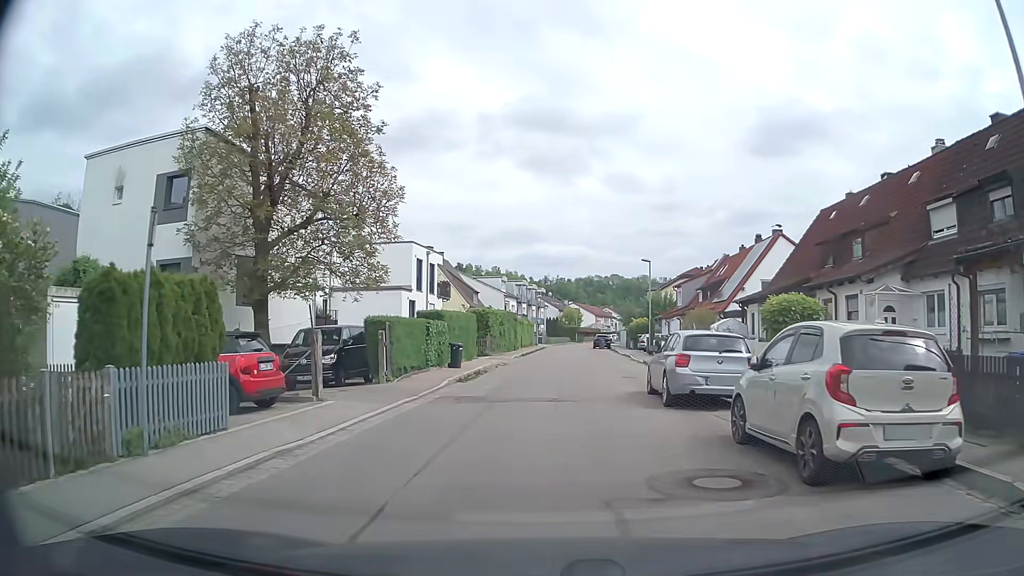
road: tertiary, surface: asphalt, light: Day
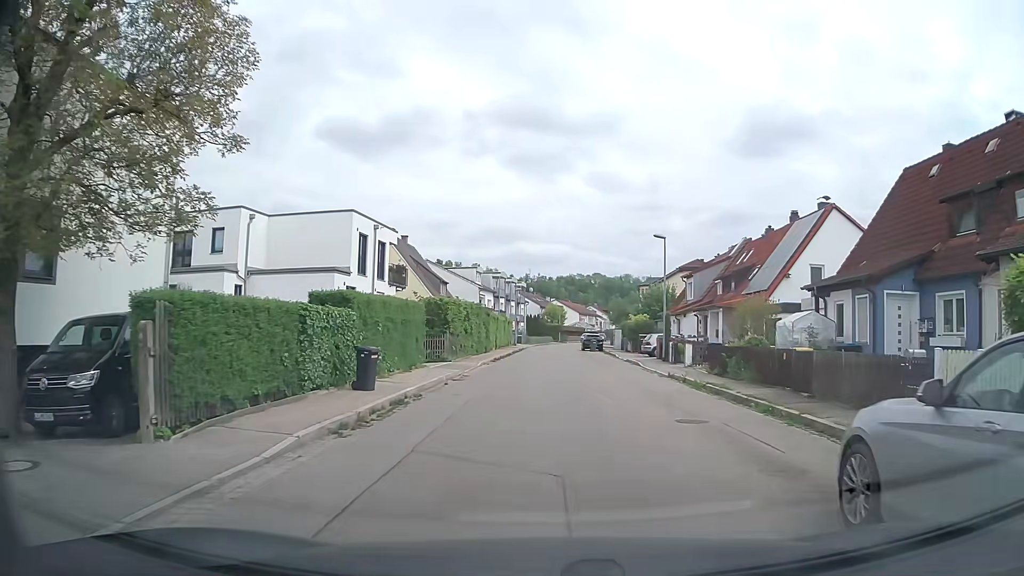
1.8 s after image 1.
(+0.1, +11.0) m; +2°
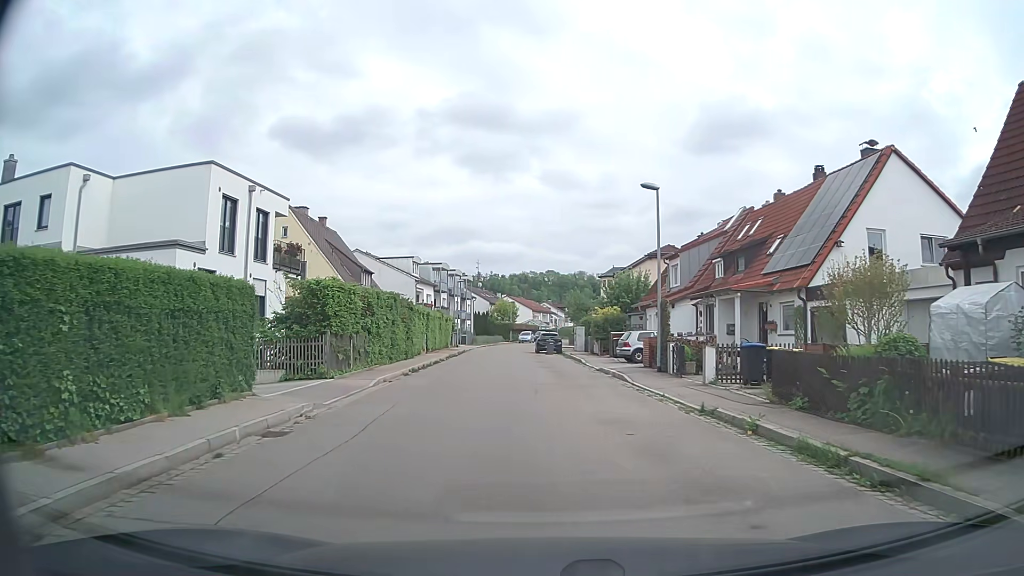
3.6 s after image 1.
(+0.5, +11.0) m; +4°
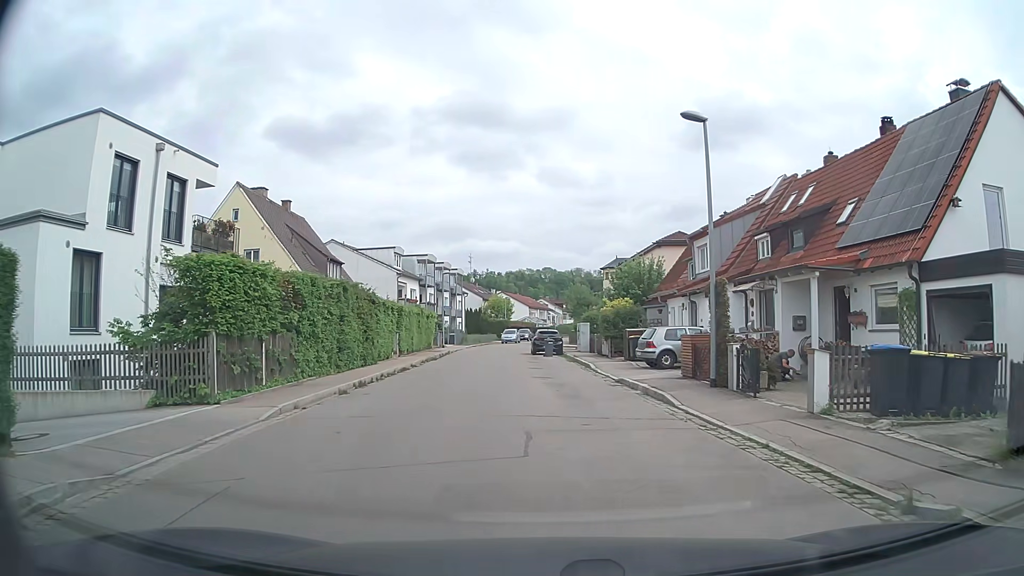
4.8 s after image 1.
(0.0, +7.2) m; 0°
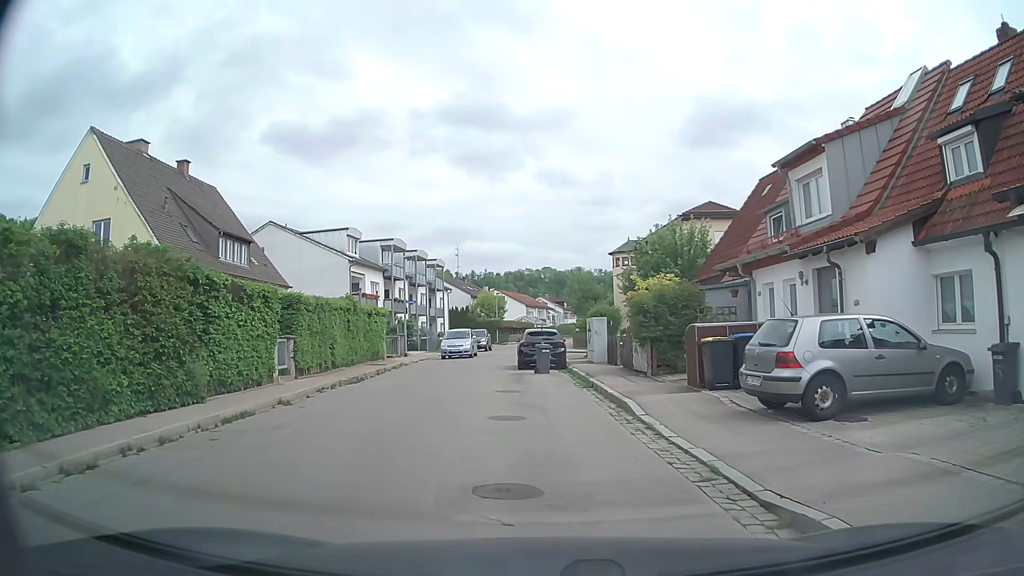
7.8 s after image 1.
(+0.5, +13.6) m; +1°
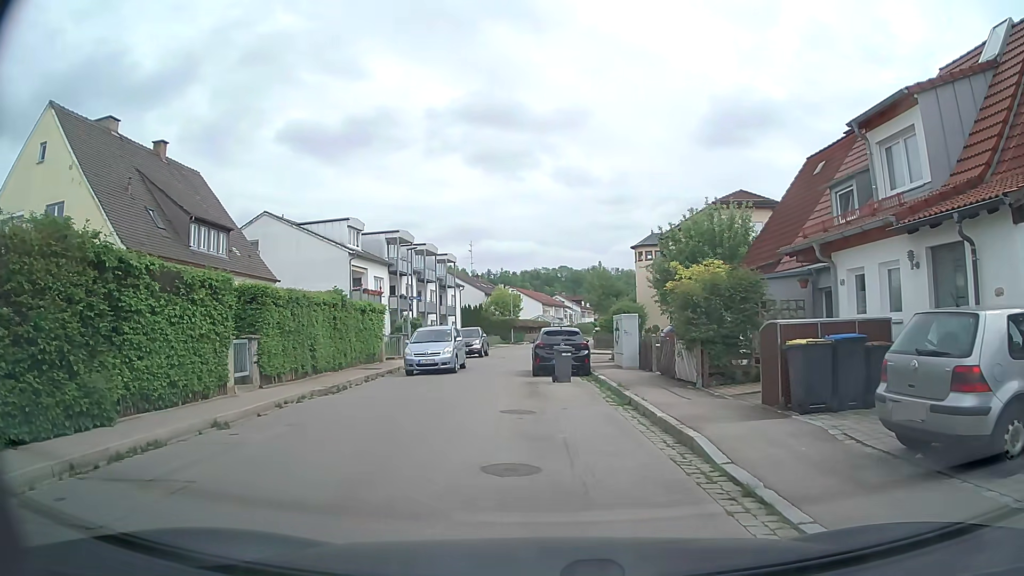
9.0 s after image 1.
(-0.1, +3.9) m; -2°
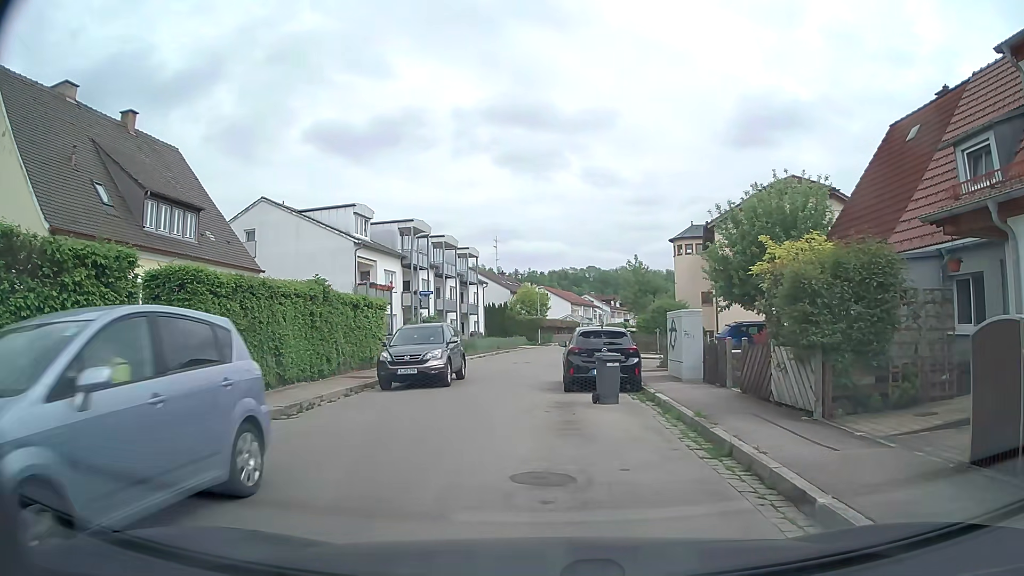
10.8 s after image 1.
(-0.1, +5.0) m; -4°
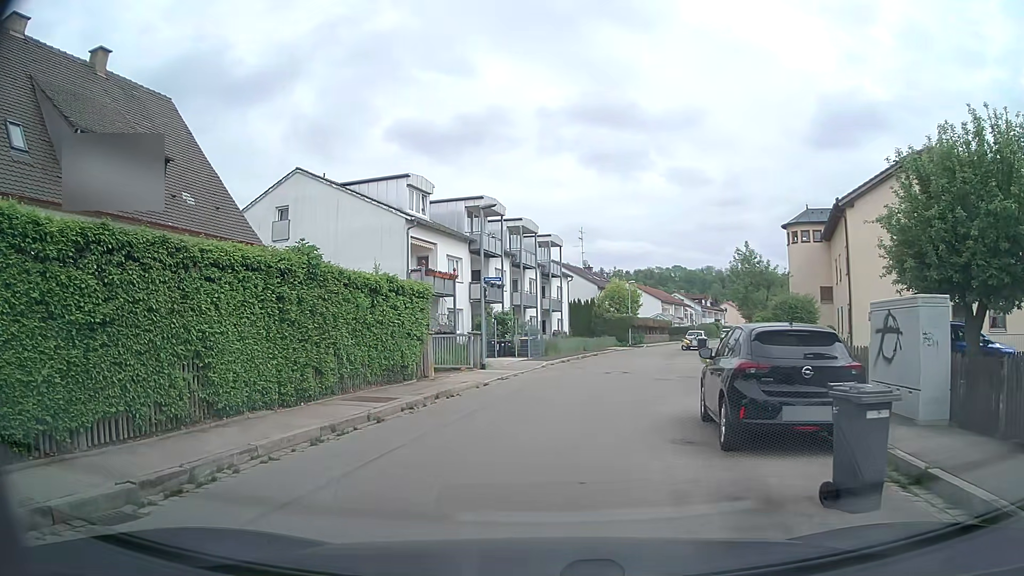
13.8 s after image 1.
(-0.2, +7.5) m; -6°
(0, +10) (+3, +20) (+4, +29) (+6, +39) (+9, +49) (+11, +59) (+15, +68) (+18, +77) (+22, +87) (+25, +96) m
